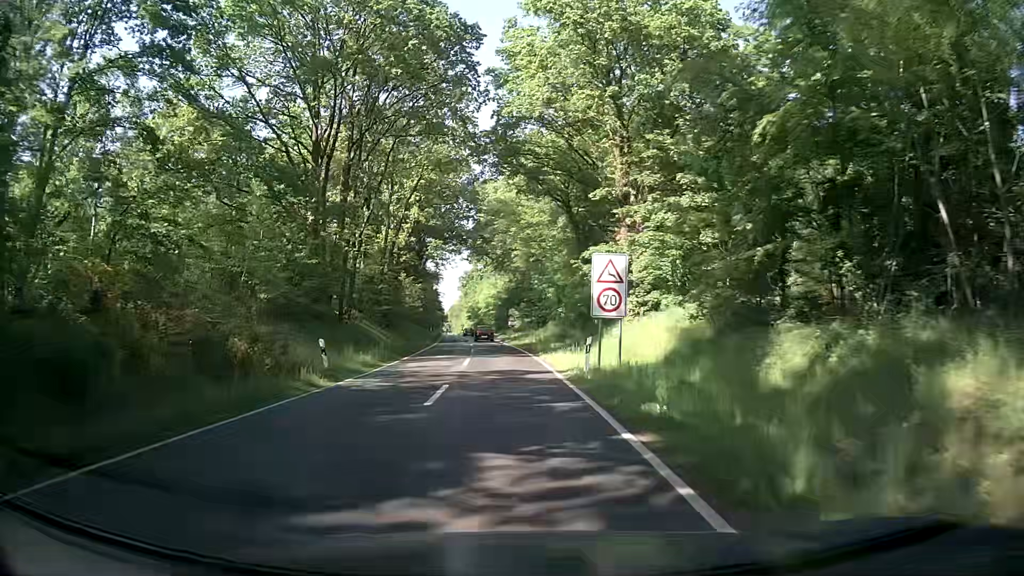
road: secondary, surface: asphalt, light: Day
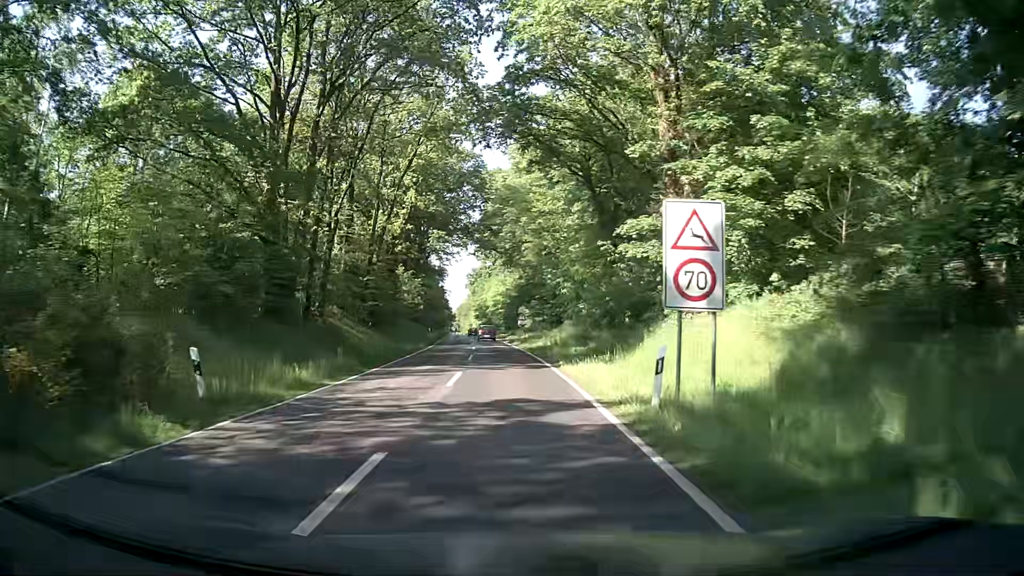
(-0.2, +8.5) m; -2°
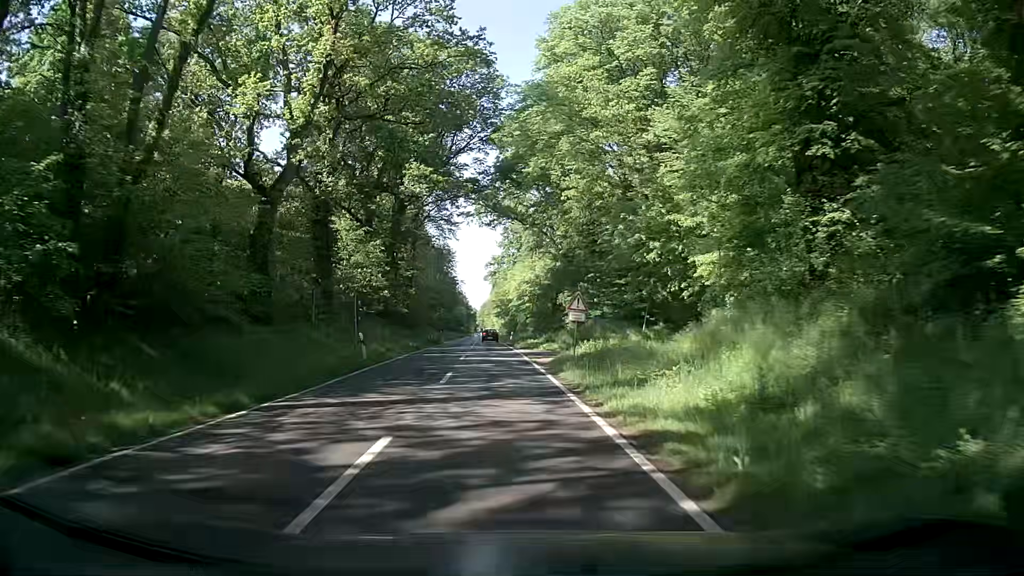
(-0.6, +34.7) m; -1°
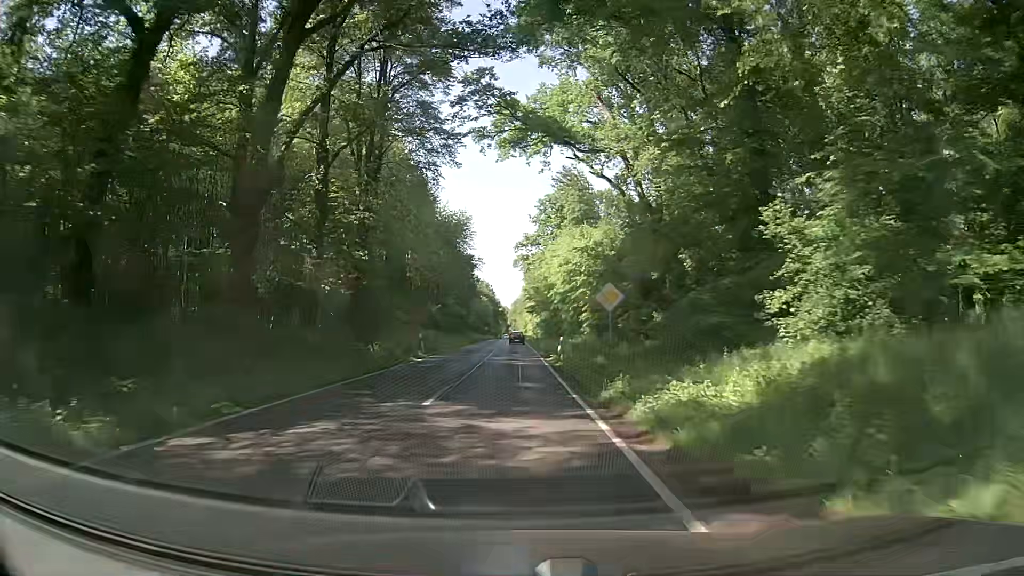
(-1.8, +37.7) m; -4°
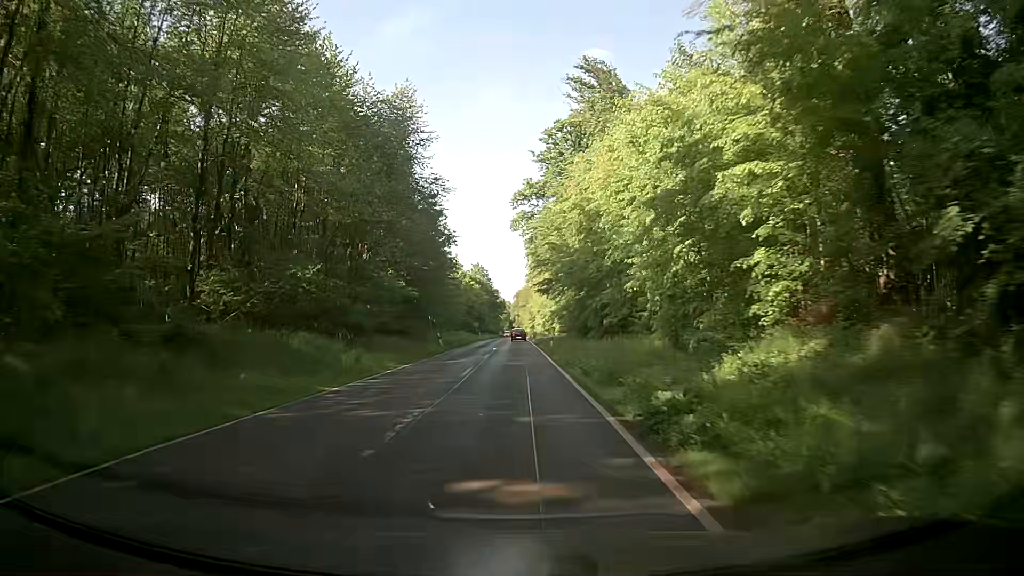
(+0.2, +41.9) m; 0°
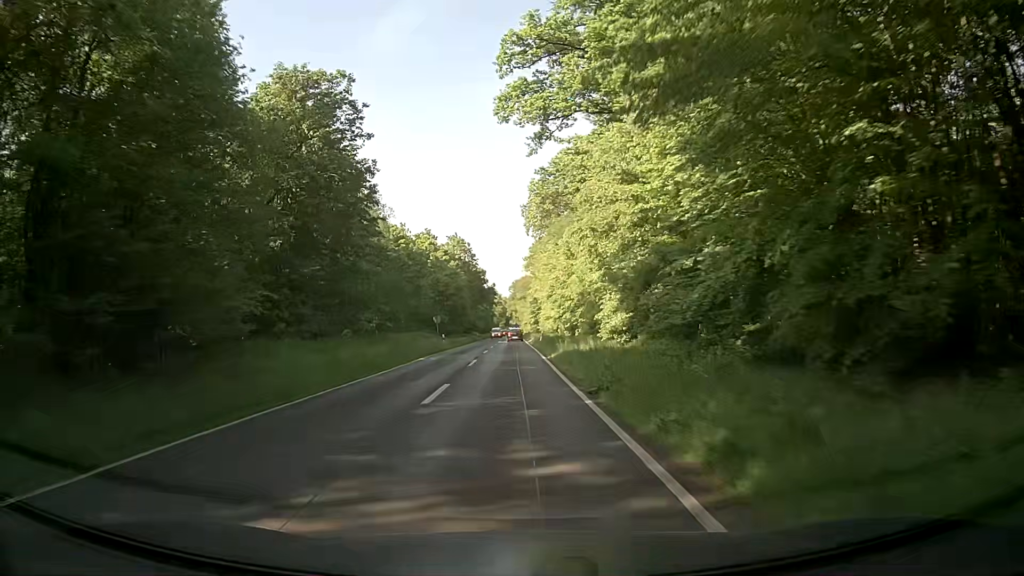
(0.0, +44.1) m; 0°
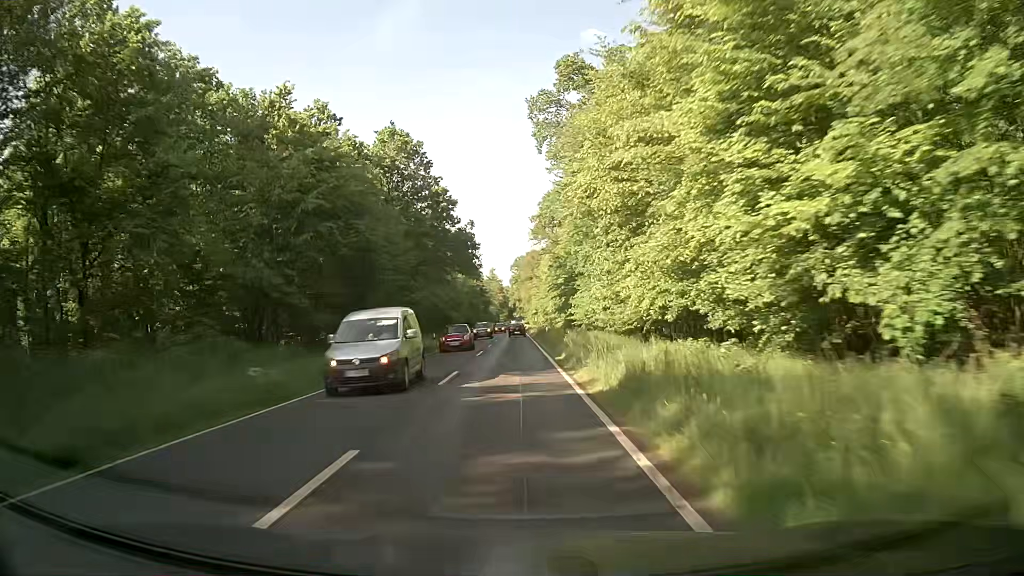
(-0.3, +56.3) m; 0°
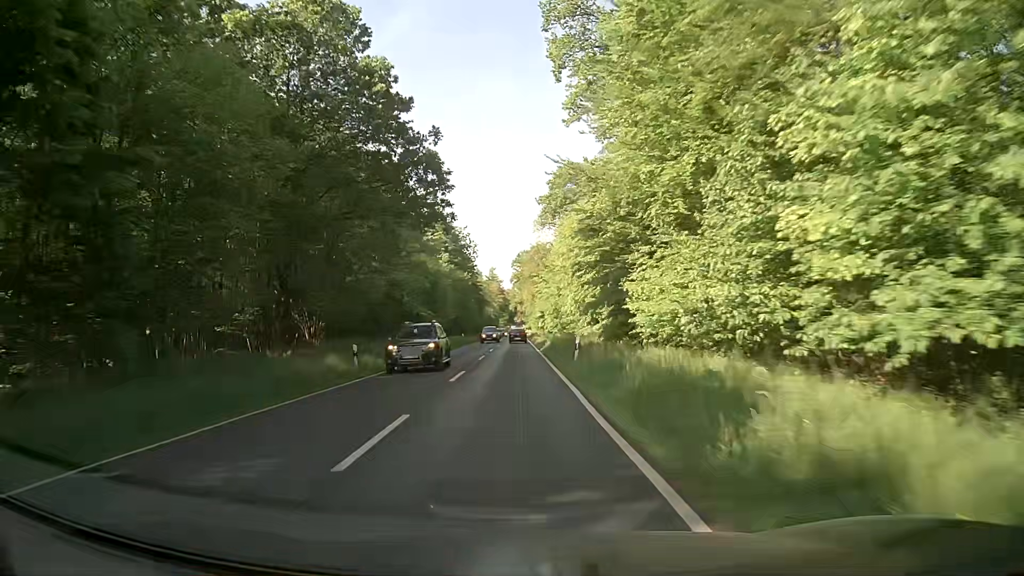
(-0.1, +22.7) m; 0°
(0, +10) (0, +20) (0, +30) (0, +40) (0, +50) (0, +60) (0, +70) (+1, +80) (+1, +90) (+1, +100) m
